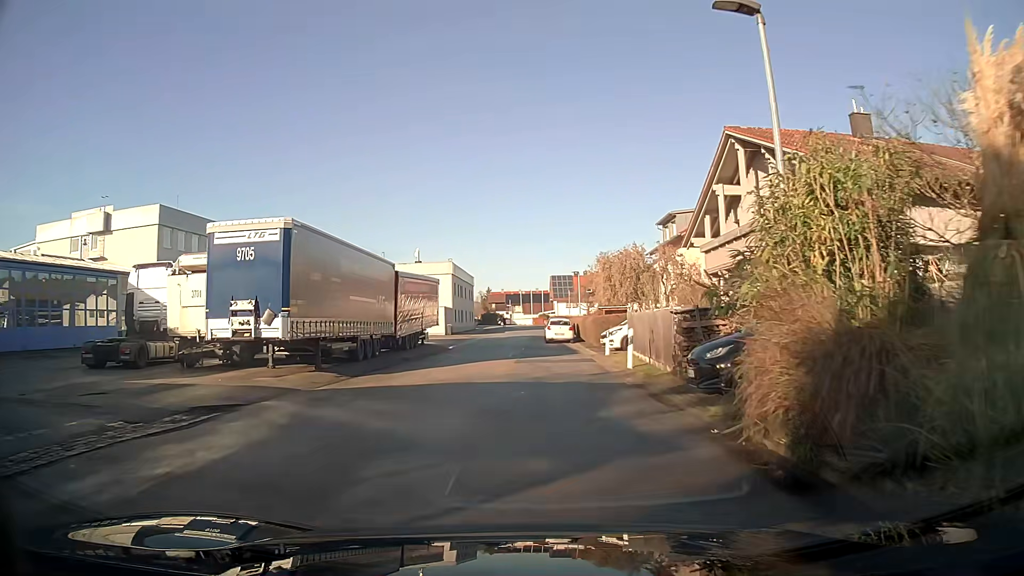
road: residential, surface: asphalt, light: Day
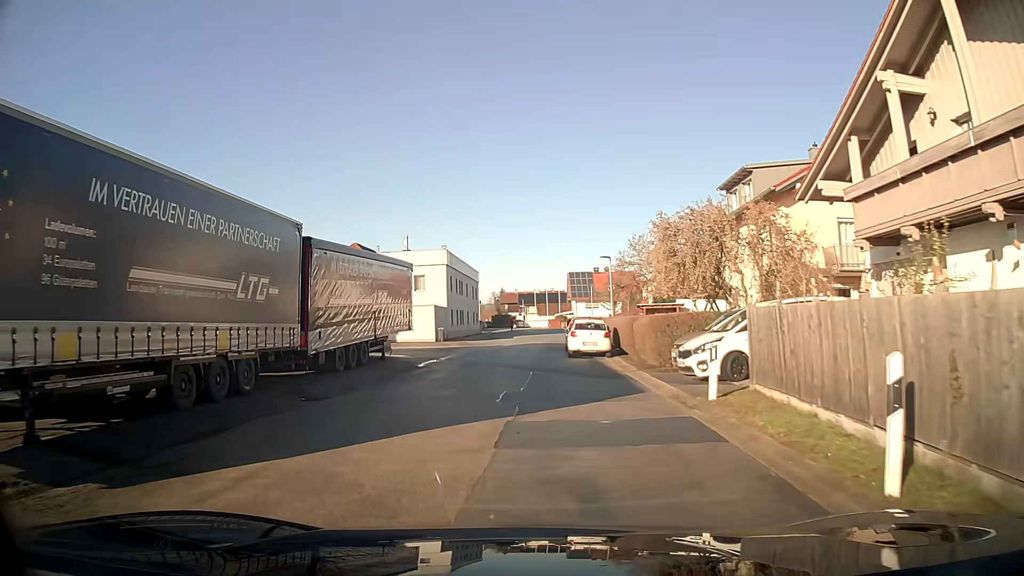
(-0.1, +13.9) m; -3°
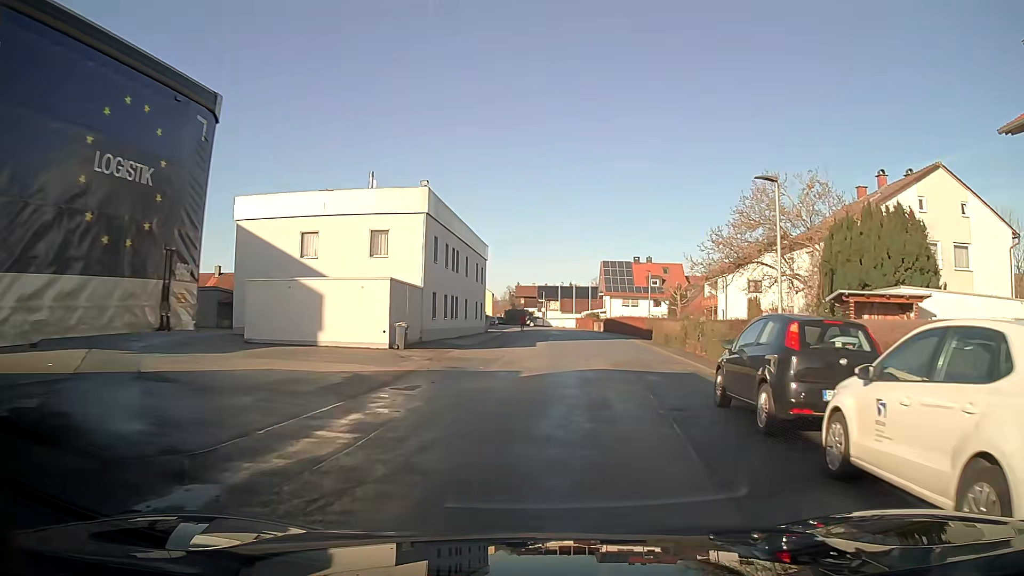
(-0.6, +23.1) m; +1°
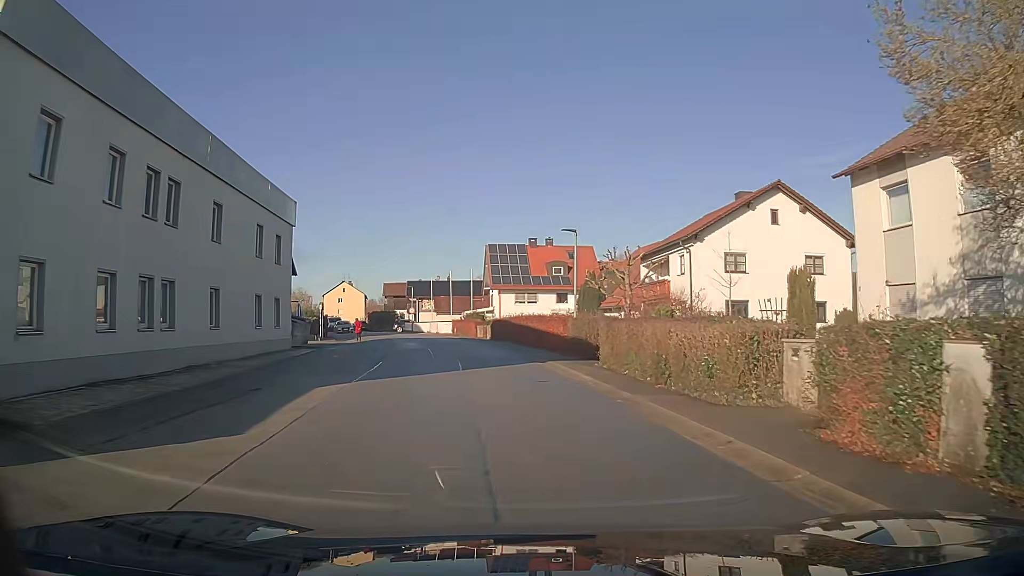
(+2.2, +22.9) m; +8°
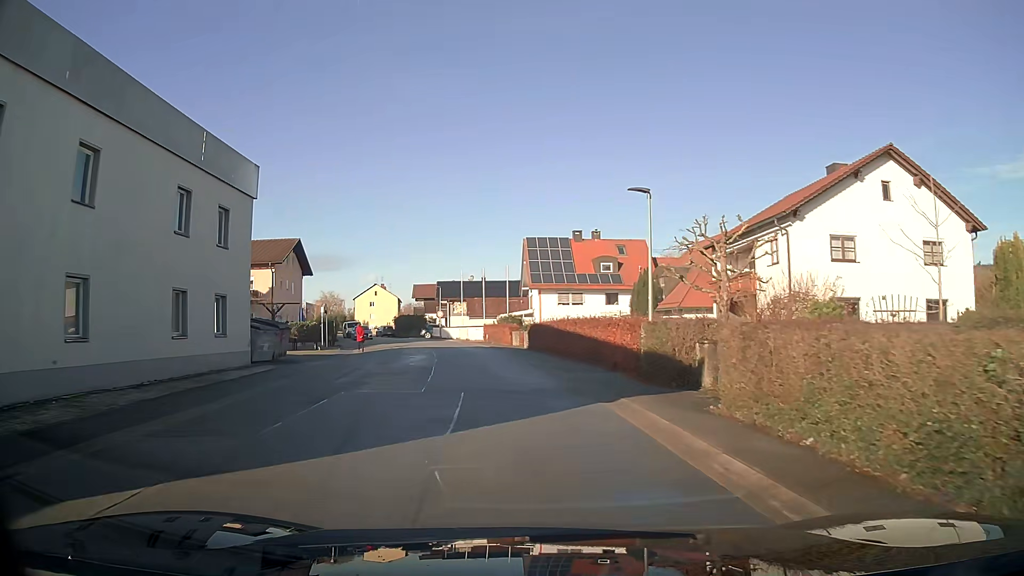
(-0.3, +9.3) m; -4°
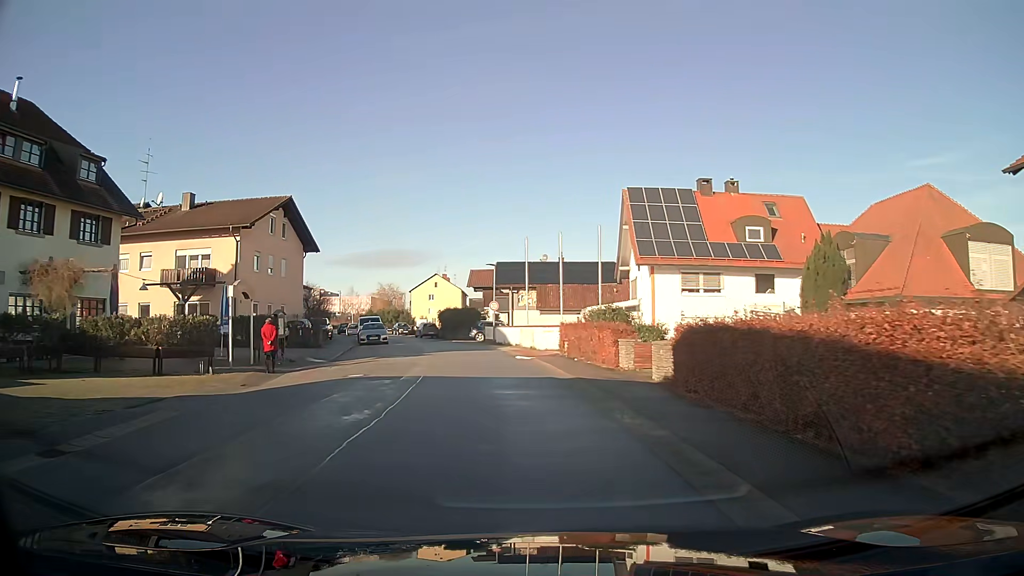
(-1.2, +23.0) m; -6°
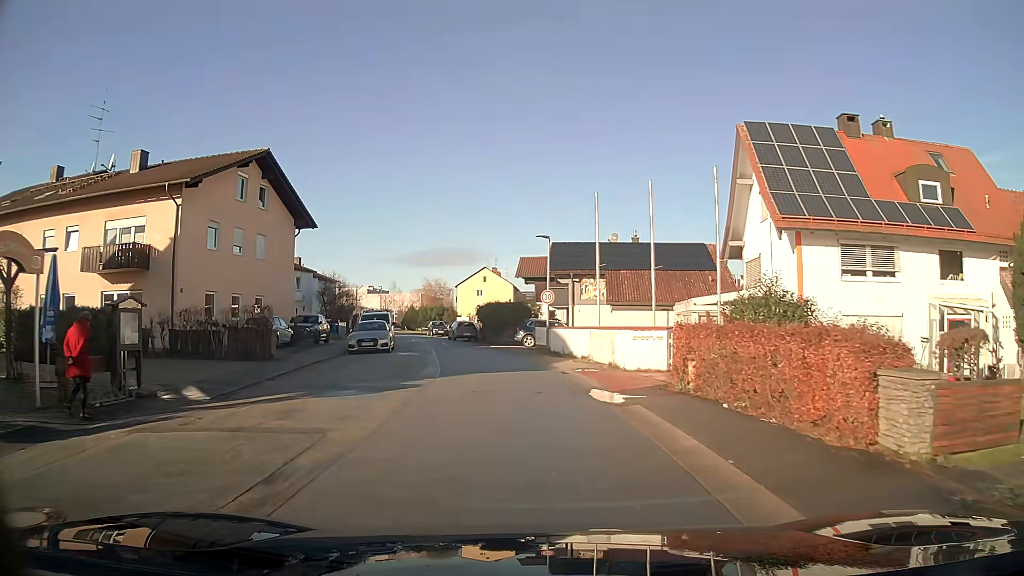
(-0.6, +13.9) m; -5°
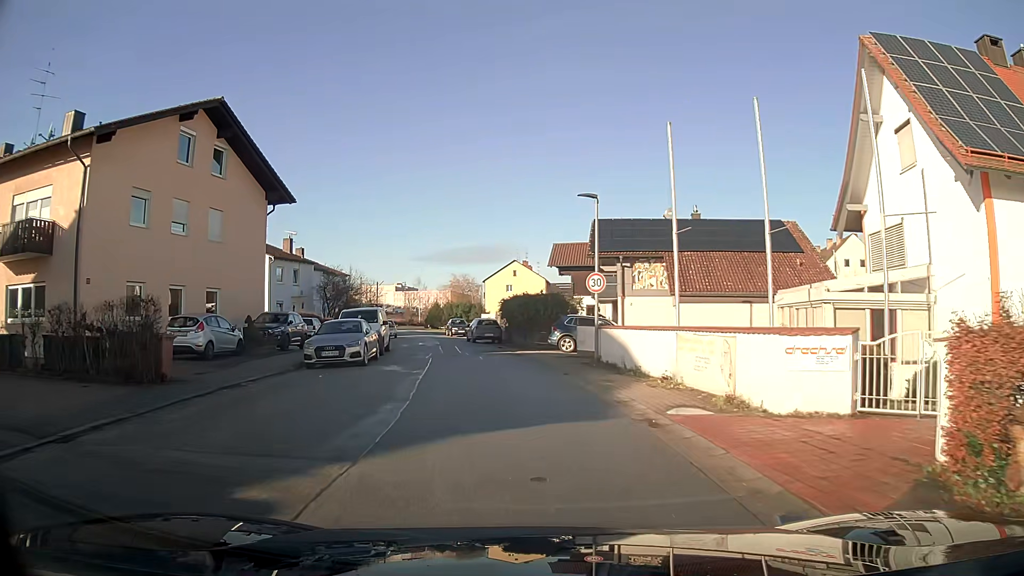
(-0.2, +9.3) m; -3°
